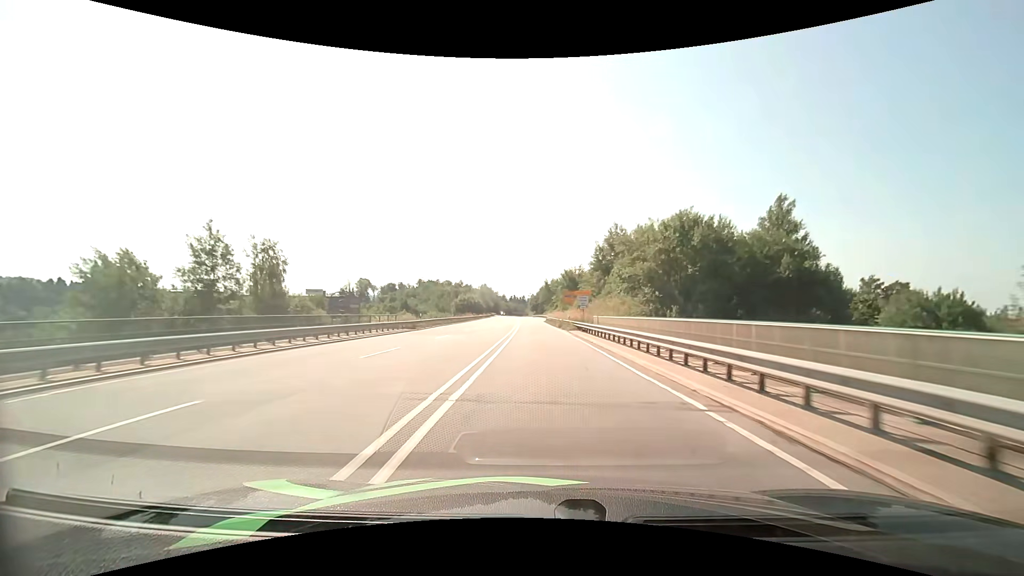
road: primary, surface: asphalt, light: Day
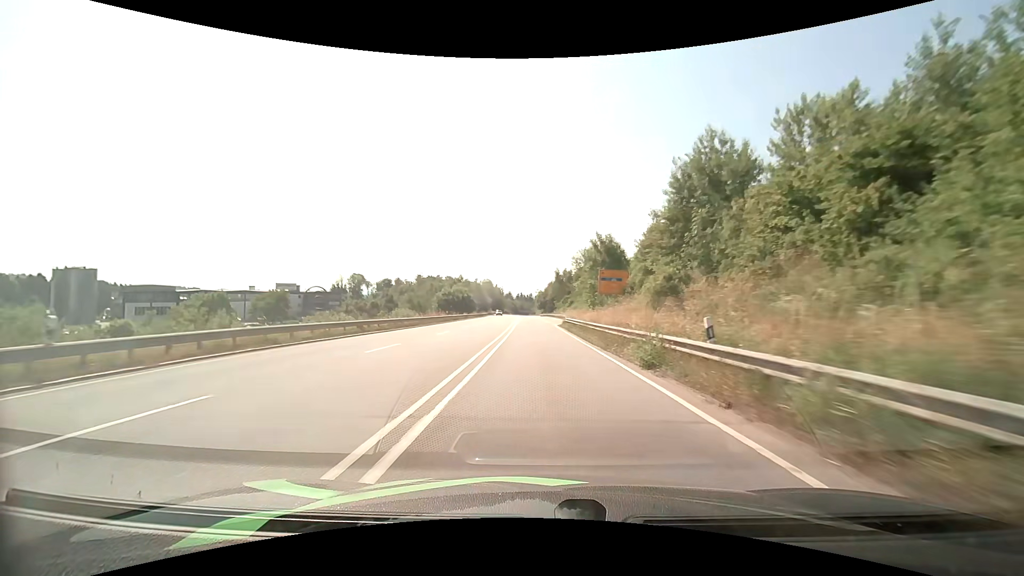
(-0.3, +35.1) m; -1°
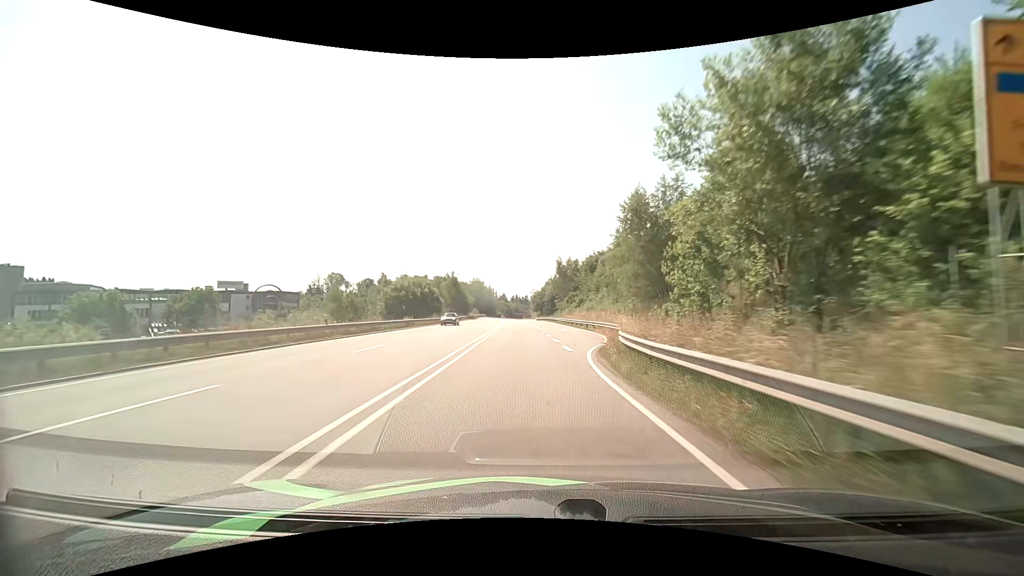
(+0.1, +34.3) m; +1°
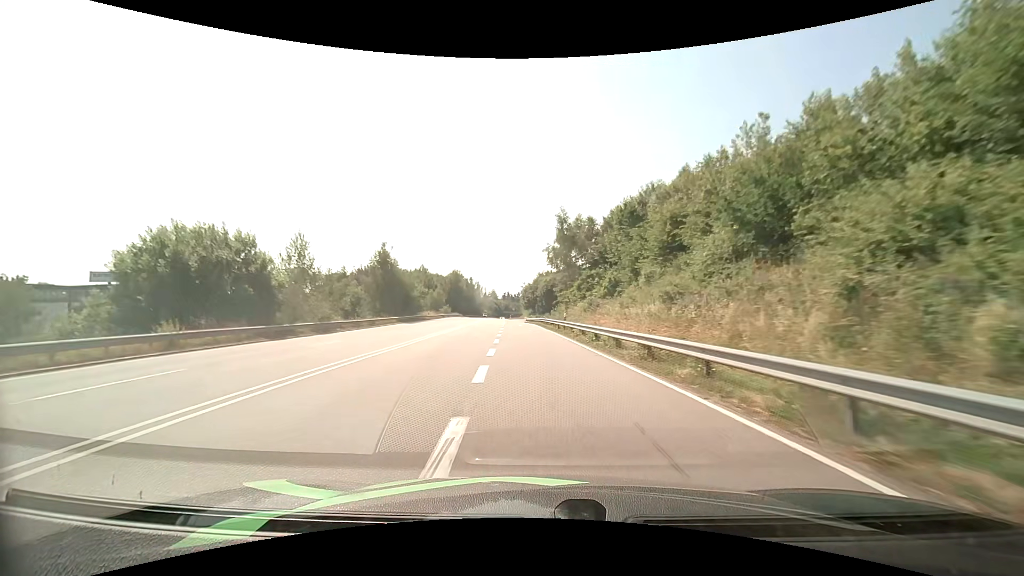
(+0.8, +44.8) m; +1°
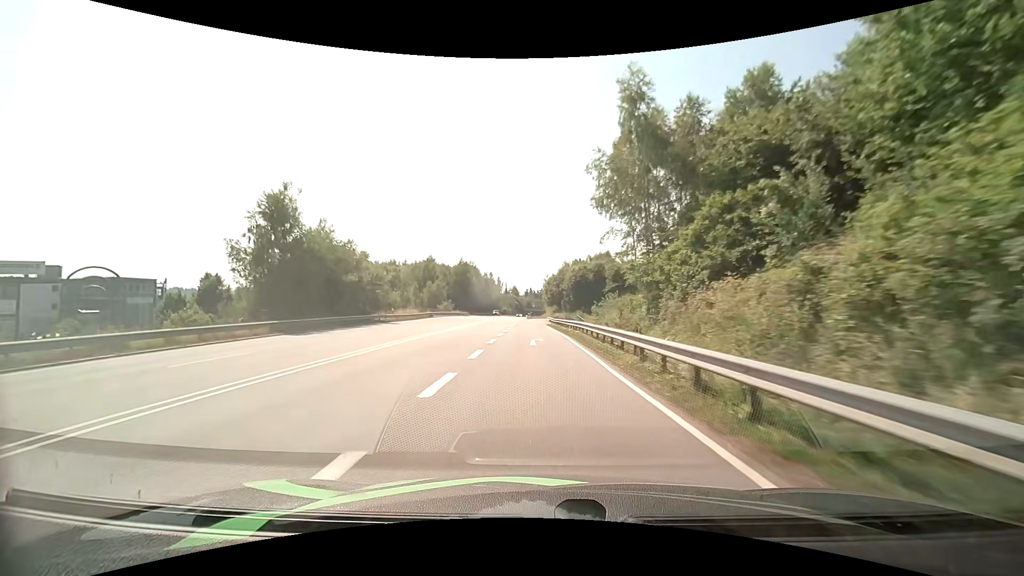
(-0.7, +31.3) m; -3°
(0, +10) (0, +20) (0, +30) (-1, +40) (-1, +50) (-1, +60) (-1, +70) (0, +80) (+3, +89) (+10, +96) m
